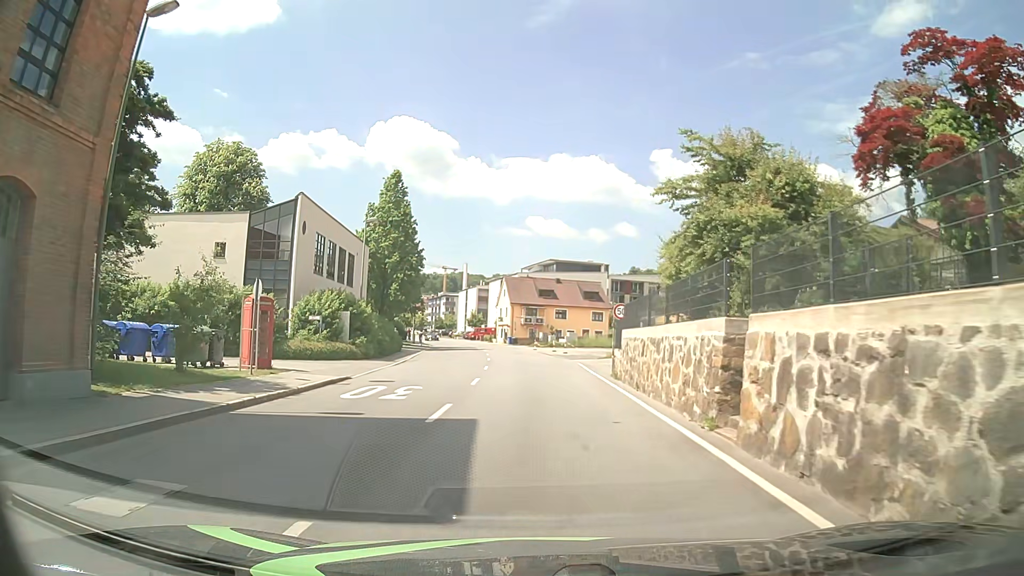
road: tertiary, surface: asphalt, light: Day
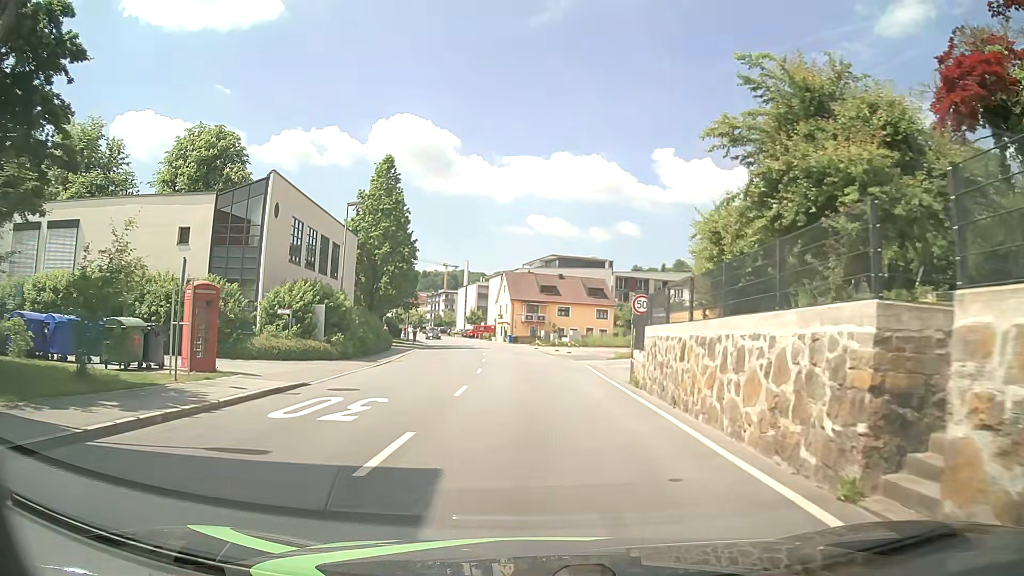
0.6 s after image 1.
(0.0, +4.5) m; +1°
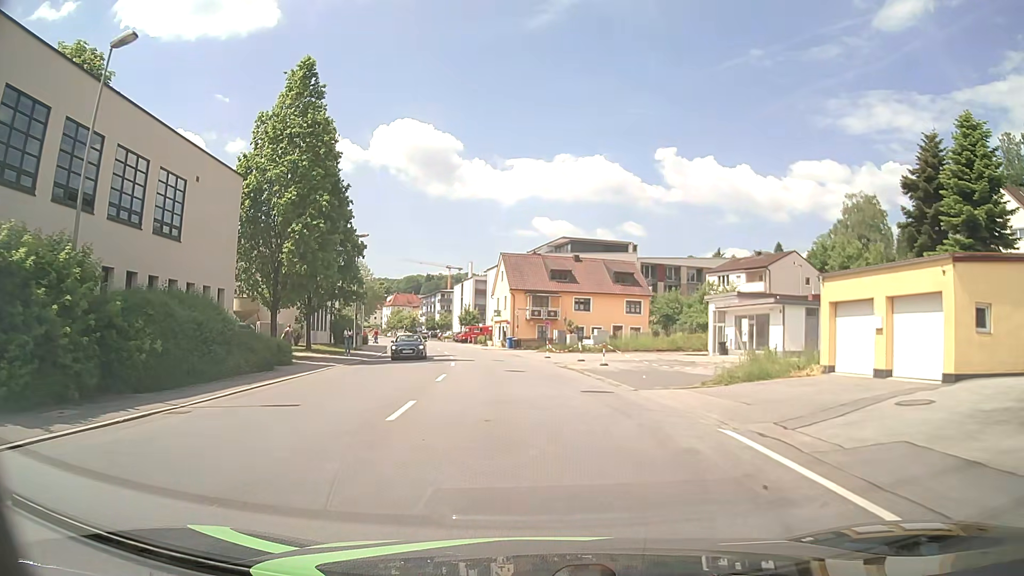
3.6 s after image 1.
(-0.4, +23.2) m; -2°
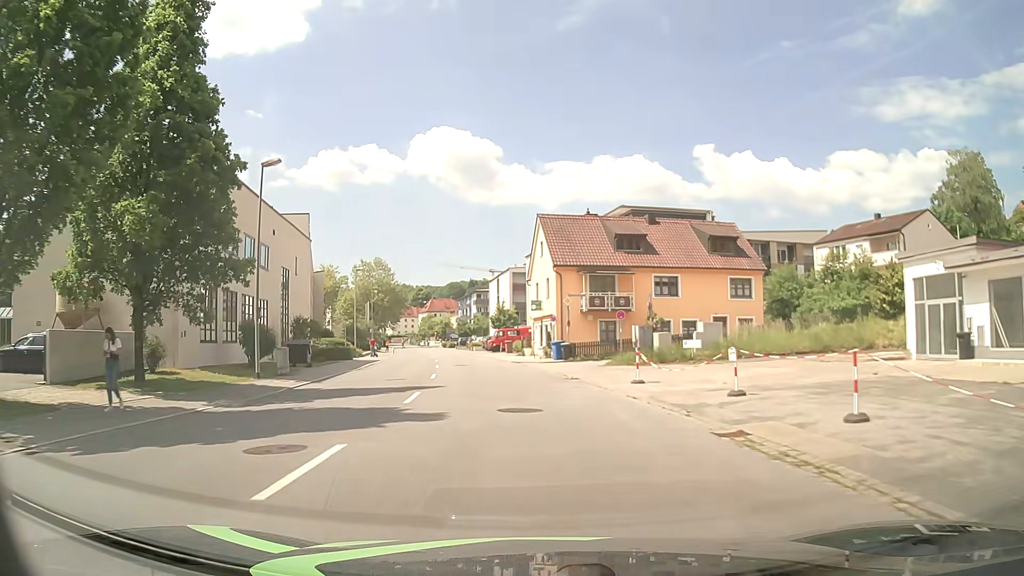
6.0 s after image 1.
(-0.5, +23.7) m; -4°
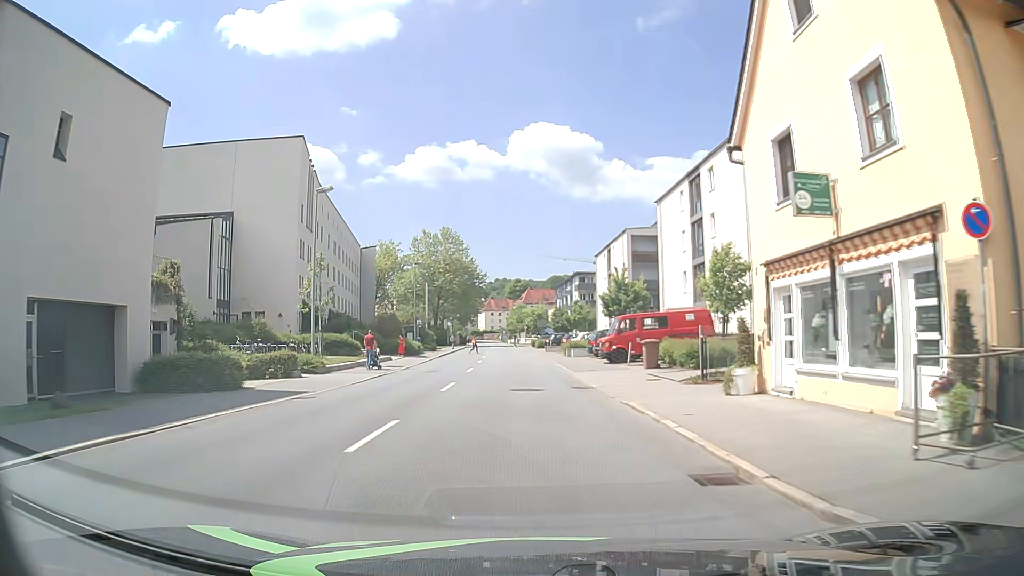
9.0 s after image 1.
(-2.5, +34.0) m; -9°
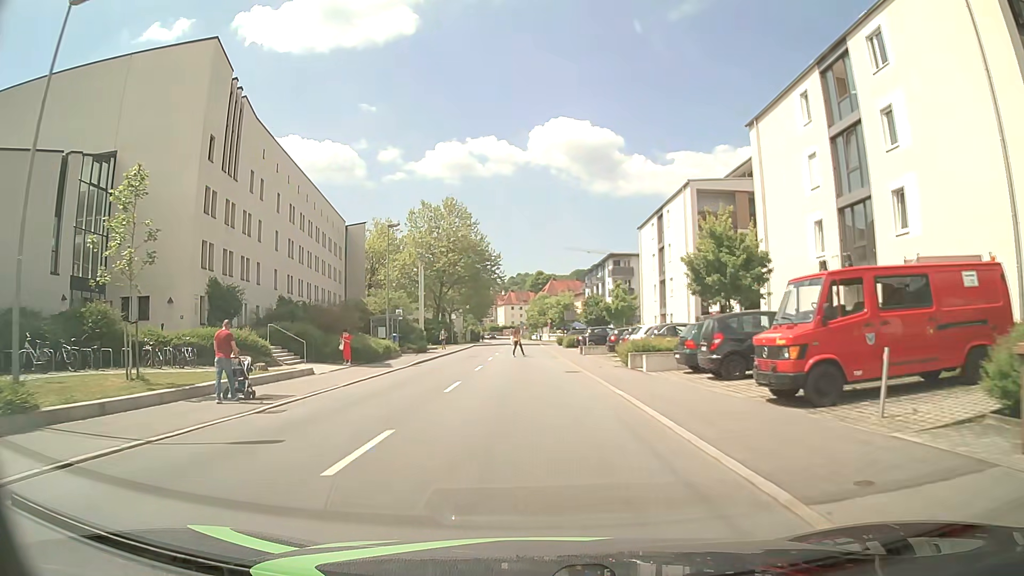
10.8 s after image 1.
(-0.5, +19.6) m; -2°
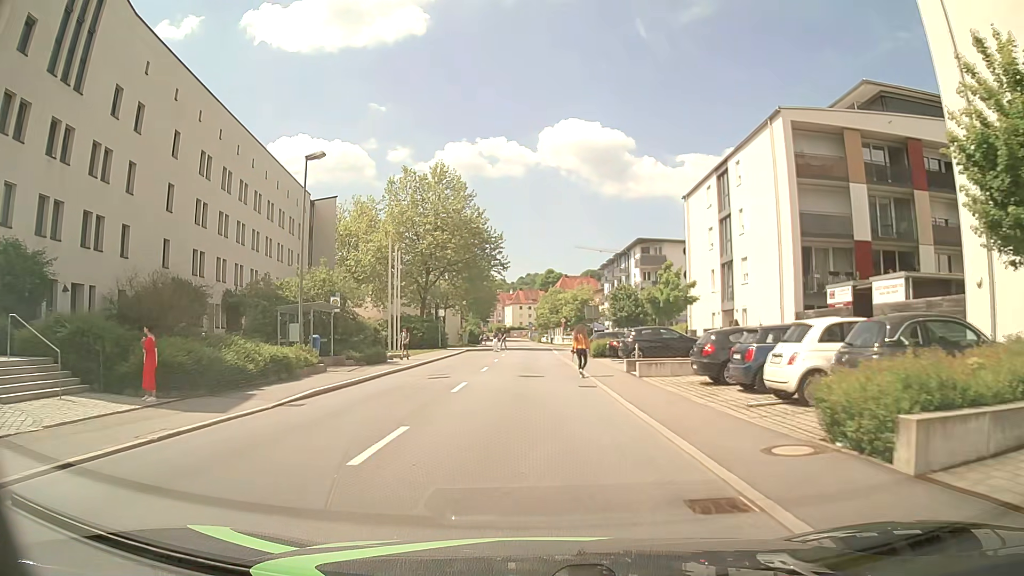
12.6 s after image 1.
(-0.1, +17.1) m; 0°
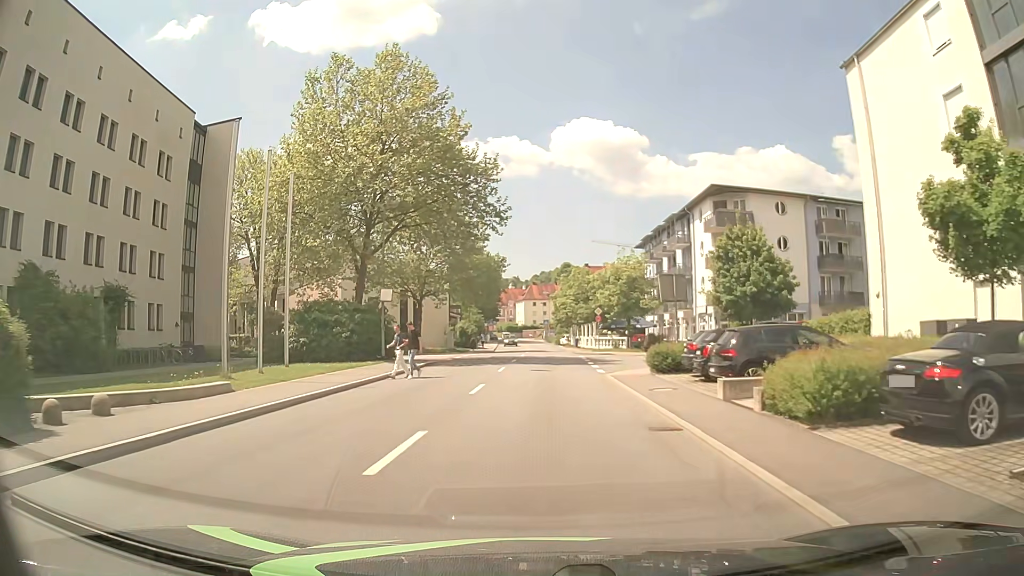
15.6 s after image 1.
(-0.5, +27.7) m; -1°
(0, +10) (0, +20) (+3, +29) (+11, +35) (+20, +38) (+30, +41) (+40, +43) (+50, +45) (+59, +47) (+69, +50) m
